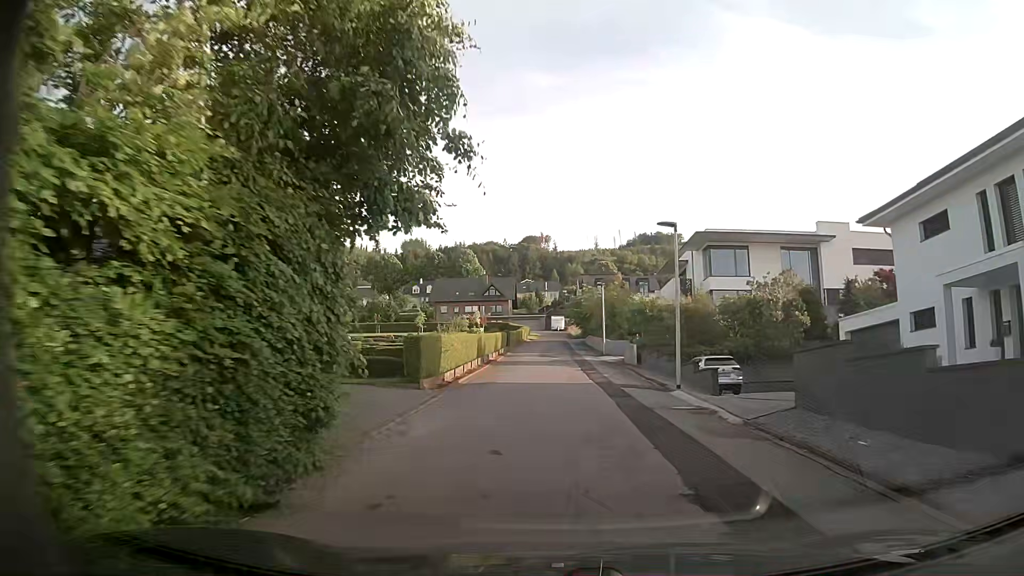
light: Day
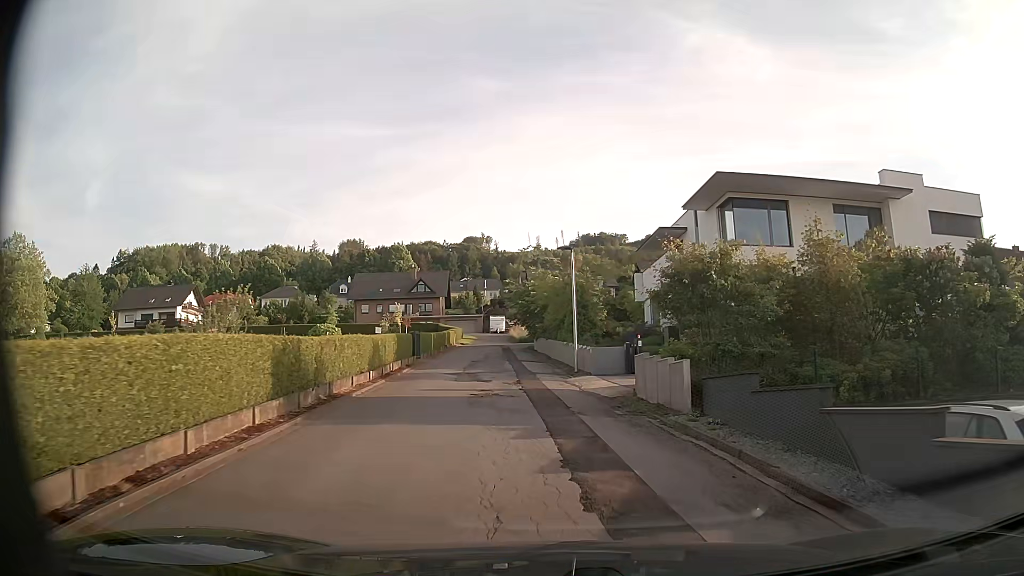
(+0.4, +18.8) m; +6°
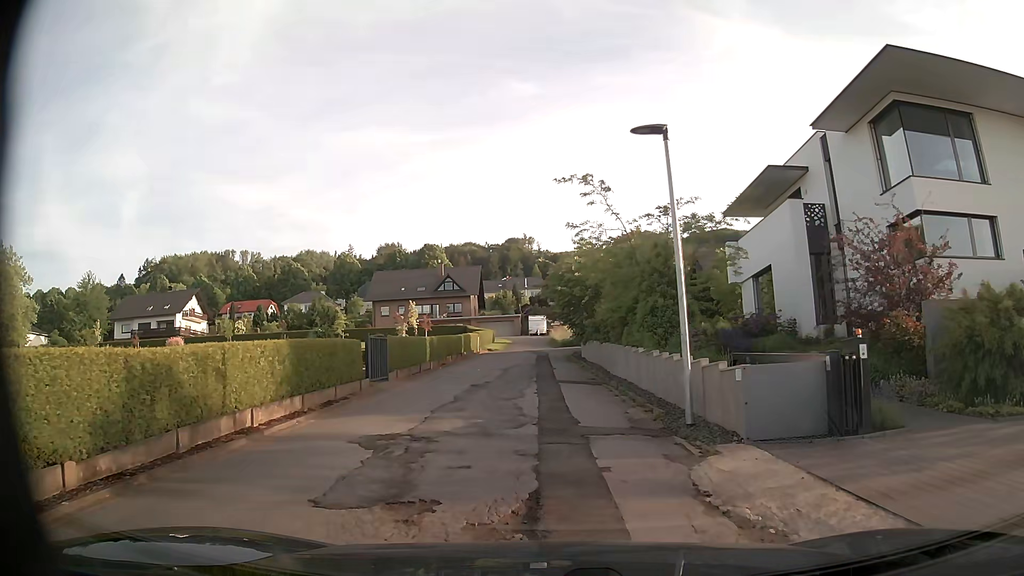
(-0.3, +13.9) m; -5°
